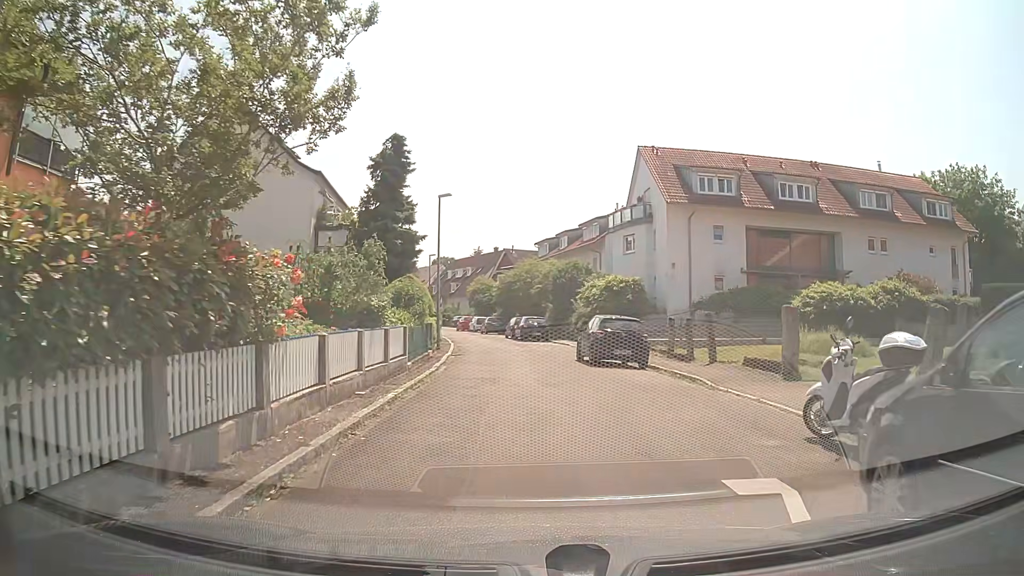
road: residential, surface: asphalt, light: Day
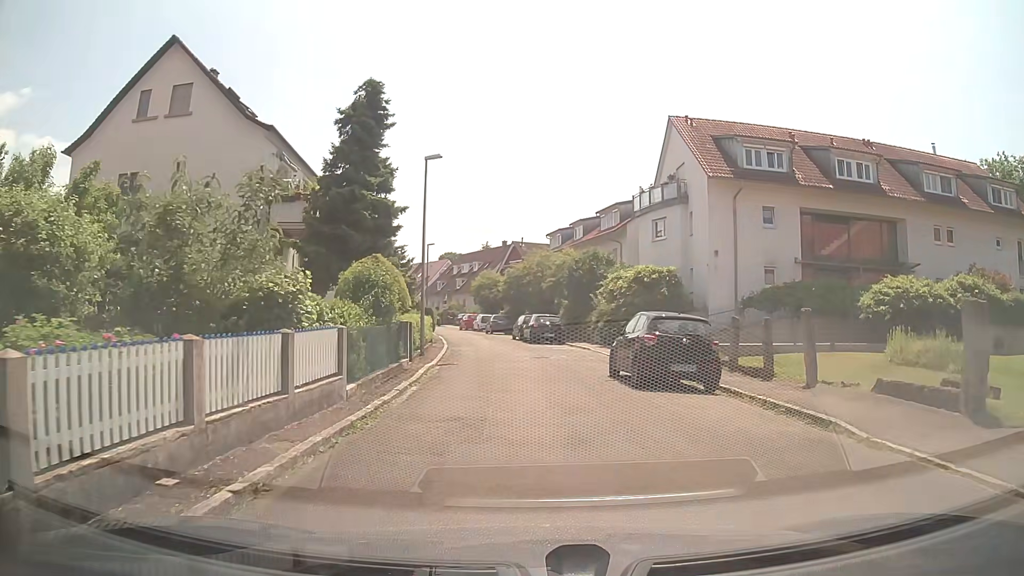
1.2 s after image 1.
(0.0, +6.6) m; +1°
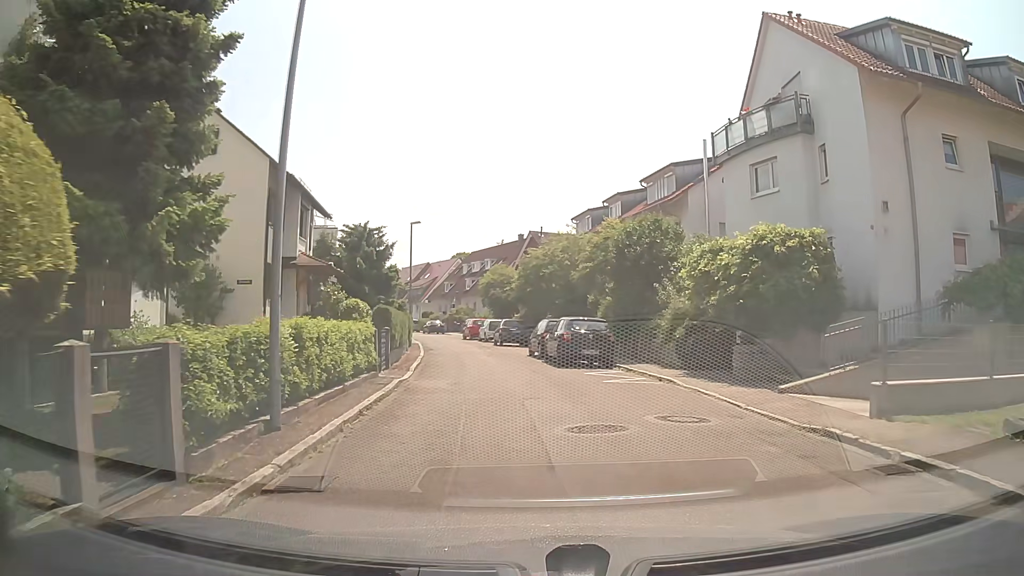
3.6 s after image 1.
(-0.3, +13.8) m; -3°
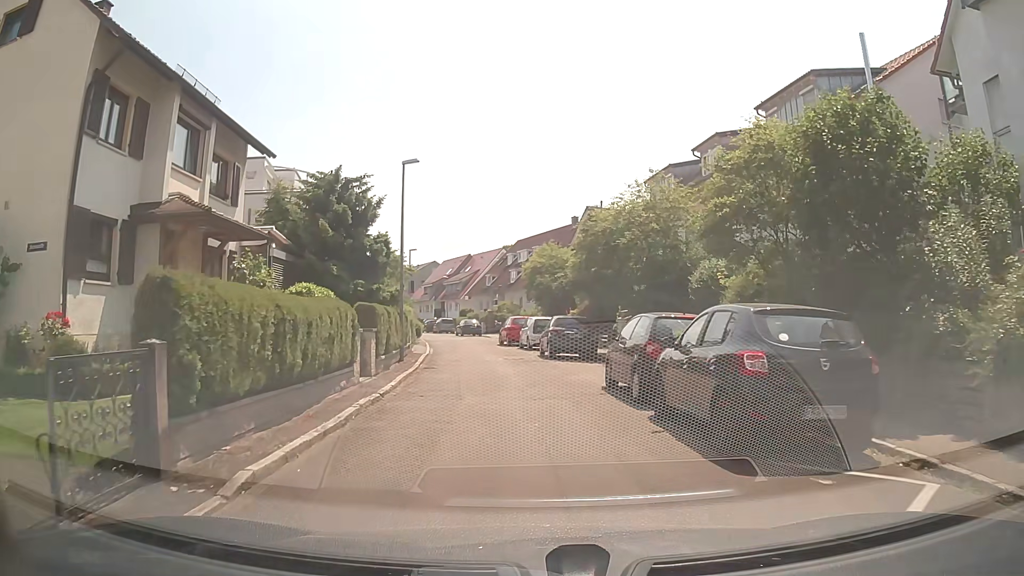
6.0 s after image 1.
(-0.2, +13.9) m; -4°
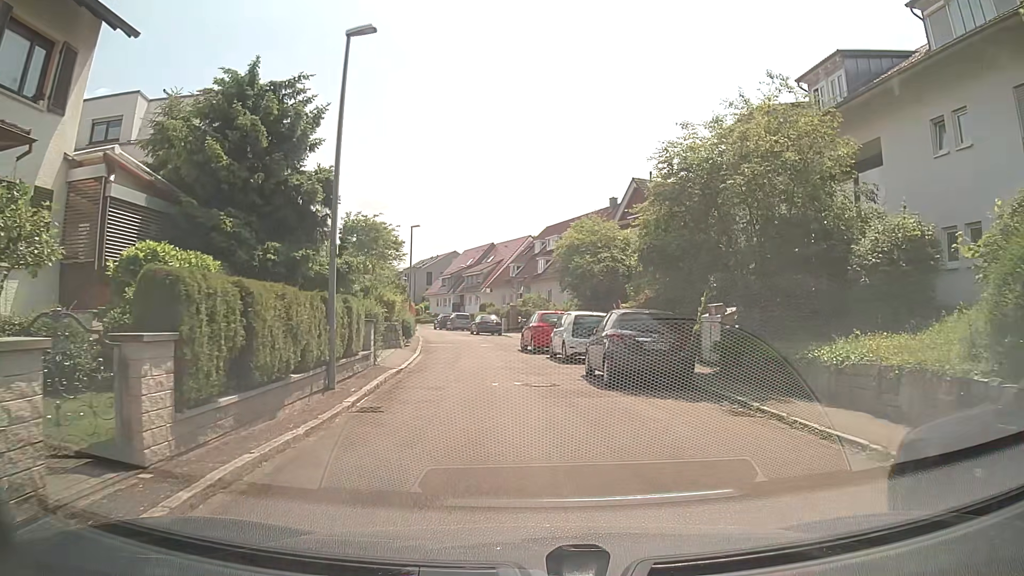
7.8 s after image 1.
(-0.3, +10.4) m; -3°
